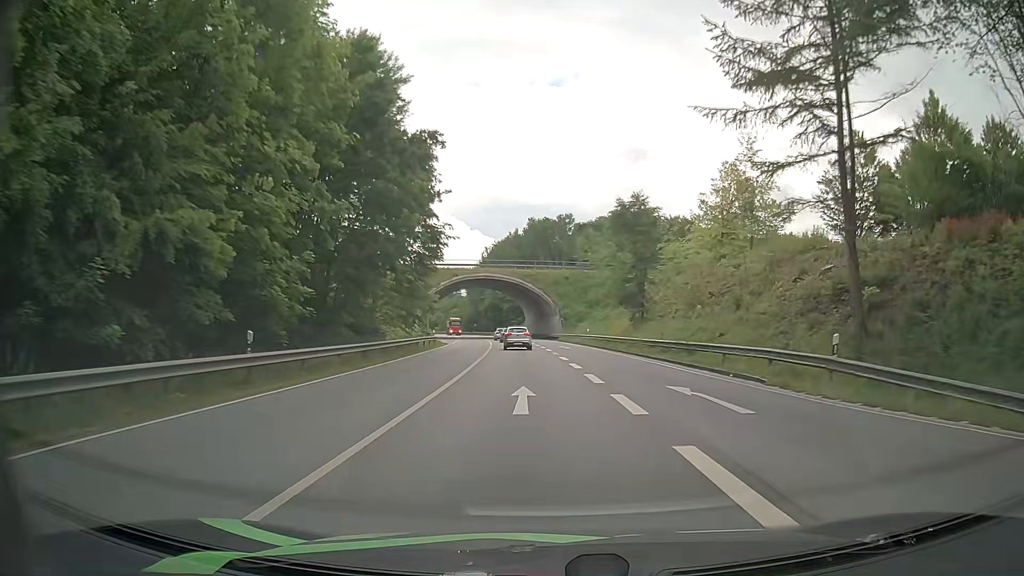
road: primary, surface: asphalt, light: Day
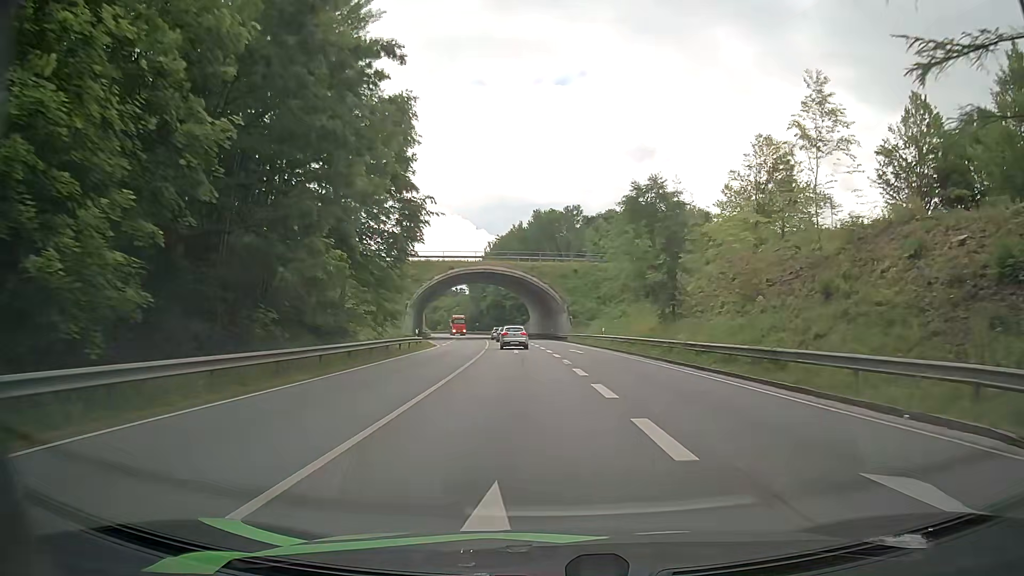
(0.0, +9.8) m; -1°
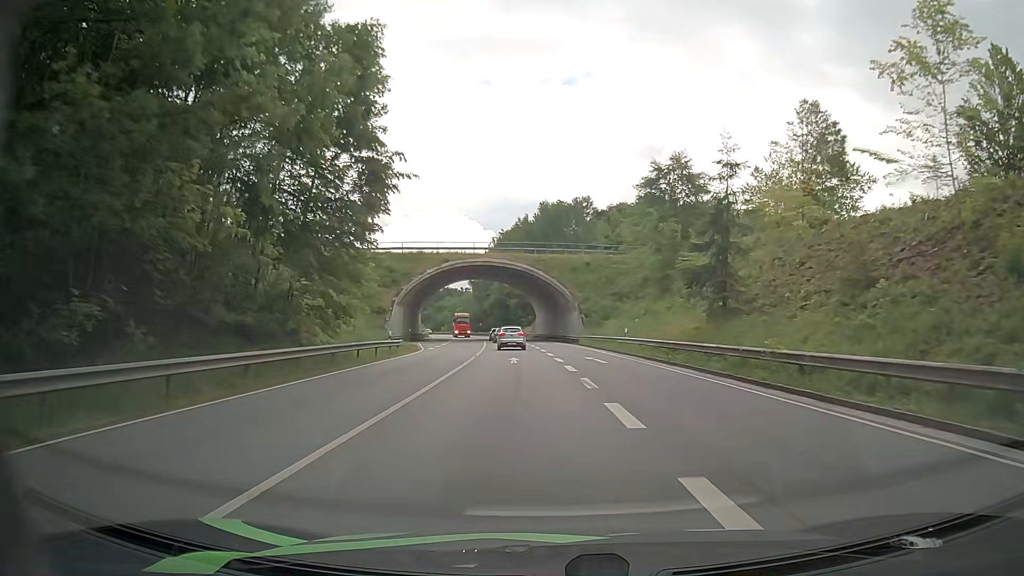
(+0.1, +9.9) m; 0°
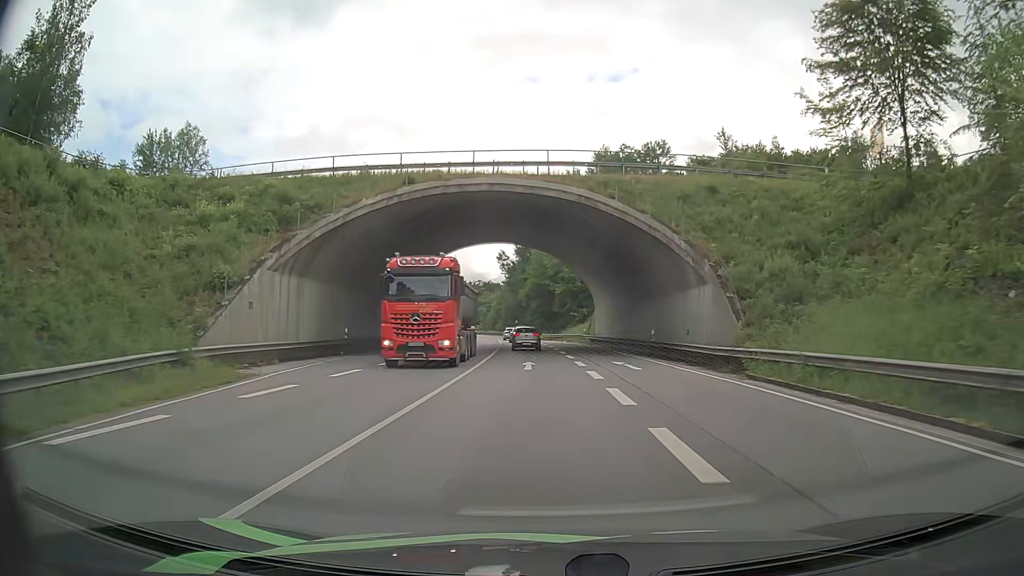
(-1.3, +39.0) m; -4°
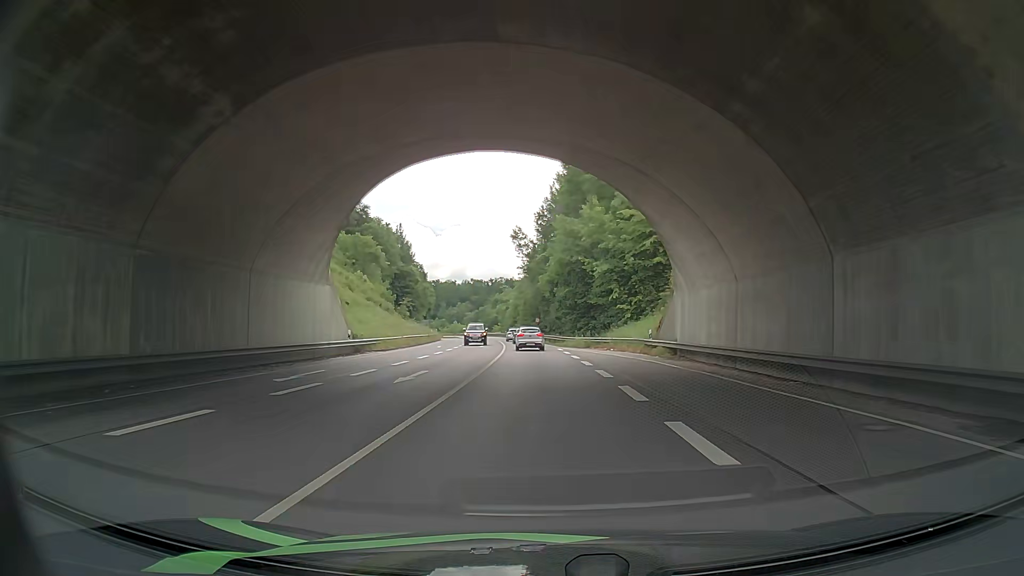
(-0.5, +29.4) m; -2°
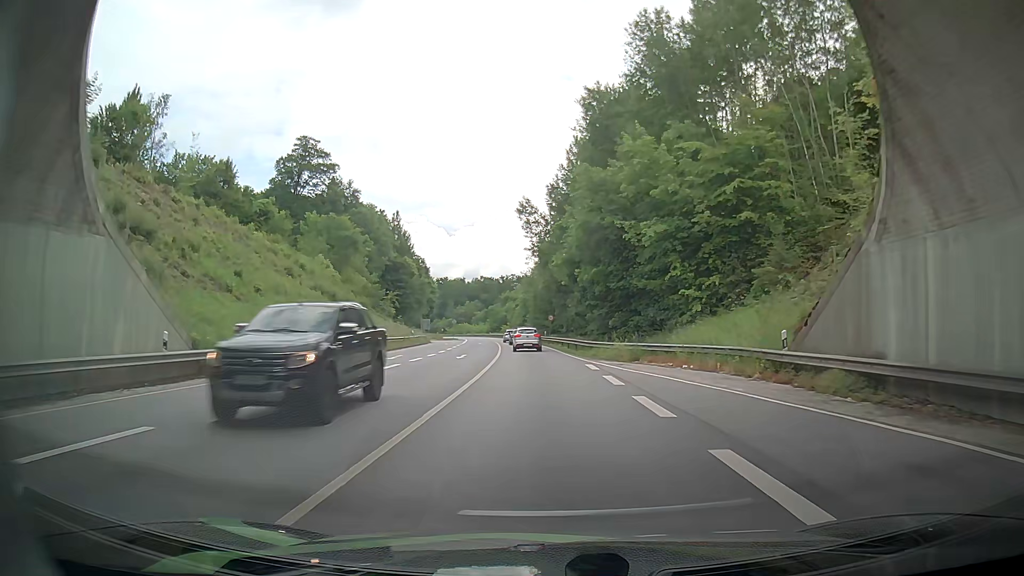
(-0.6, +20.3) m; -3°
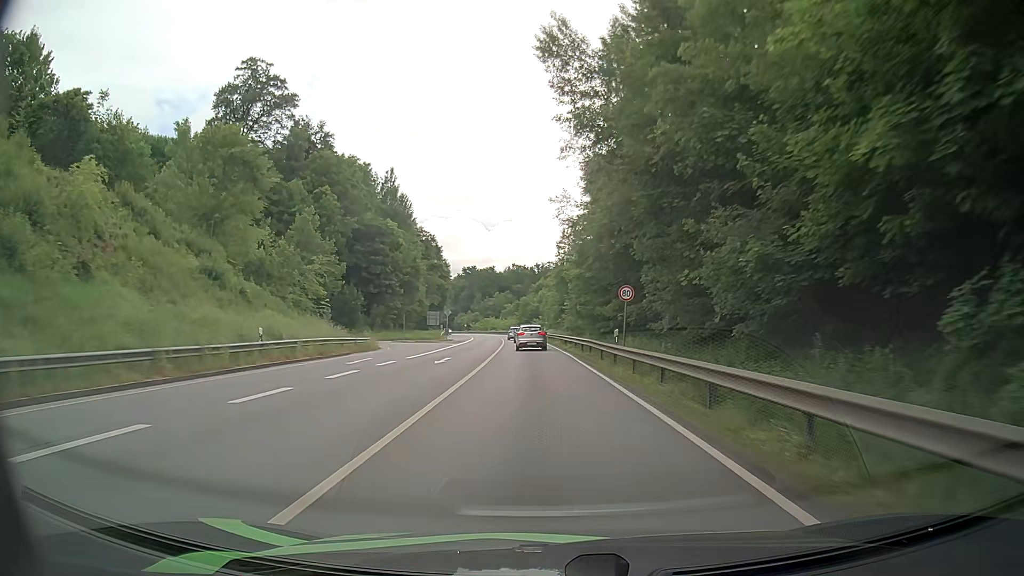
(+0.2, +42.6) m; -1°
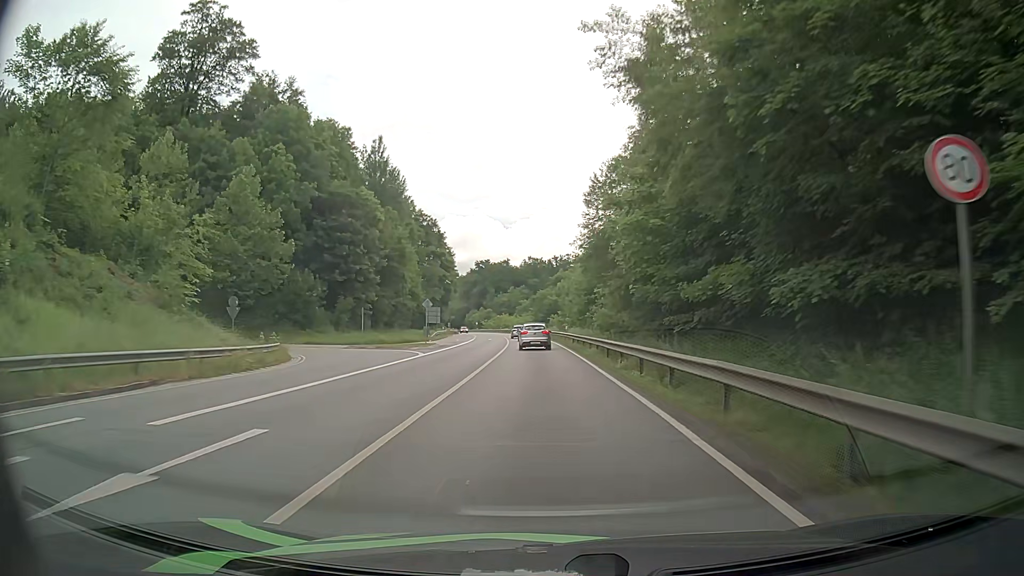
(-0.3, +21.1) m; -2°
(0, +10) (0, +20) (0, +30) (0, +40) (-1, +50) (-1, +60) (-2, +70) (-2, +80) (-3, +90) (-4, +100) m
